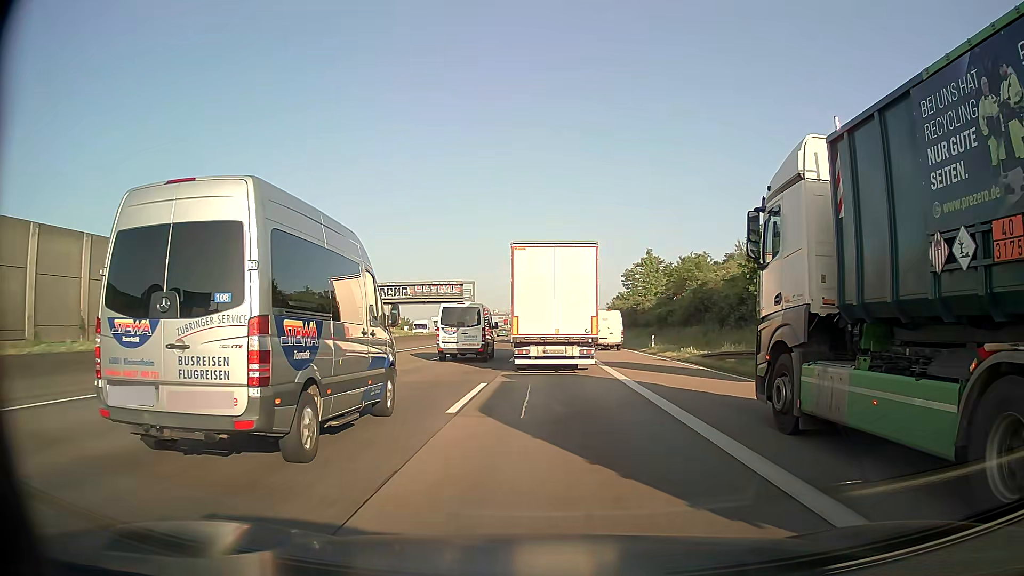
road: motorway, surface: asphalt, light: Day
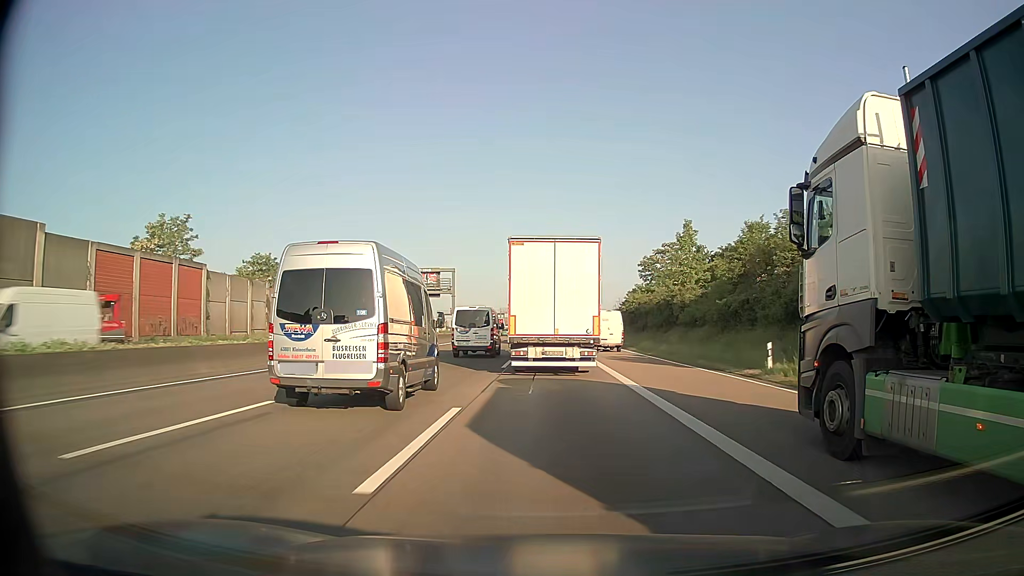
(0.0, +23.3) m; 0°
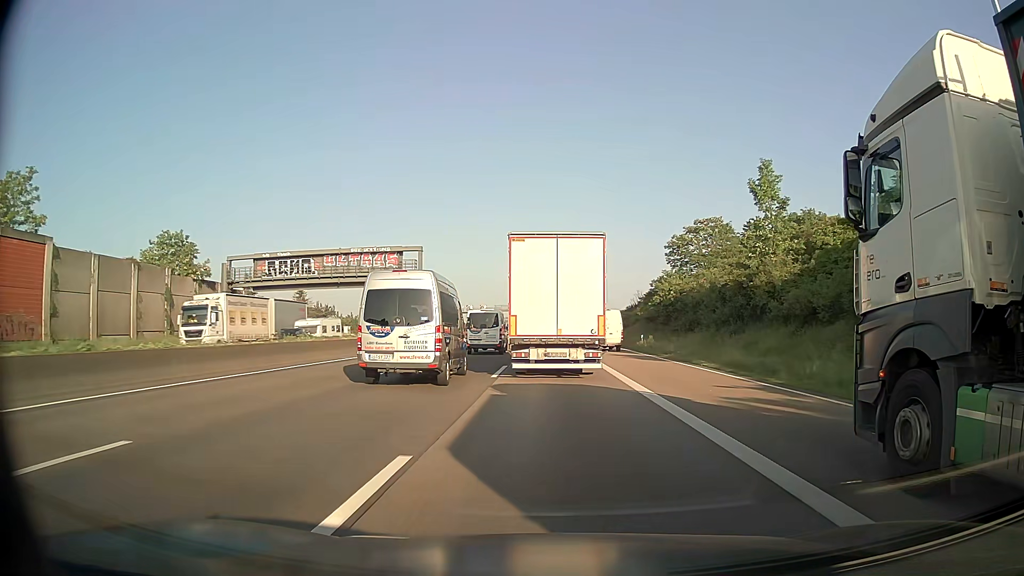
(0.0, +22.8) m; 0°
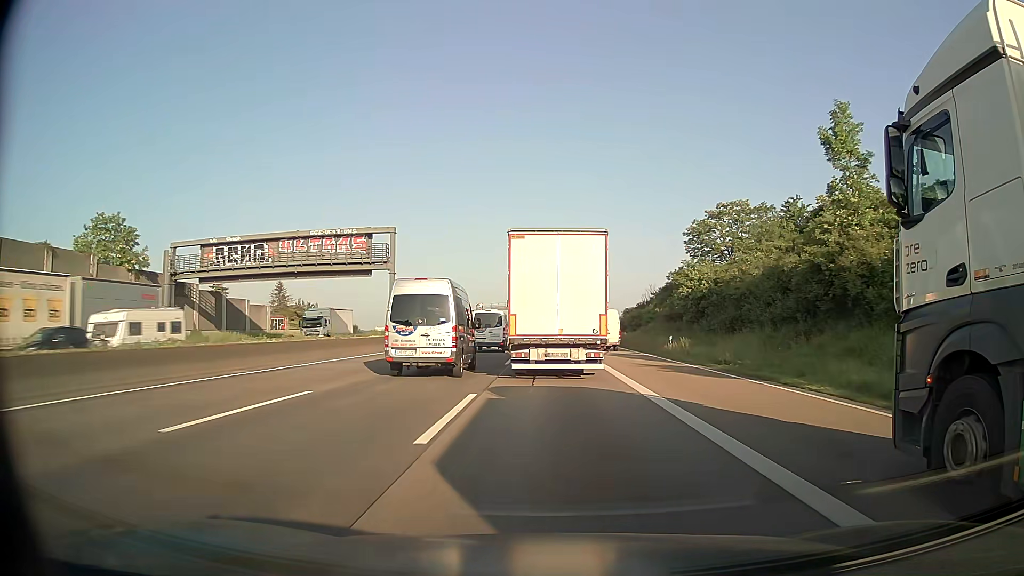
(0.0, +11.2) m; 0°
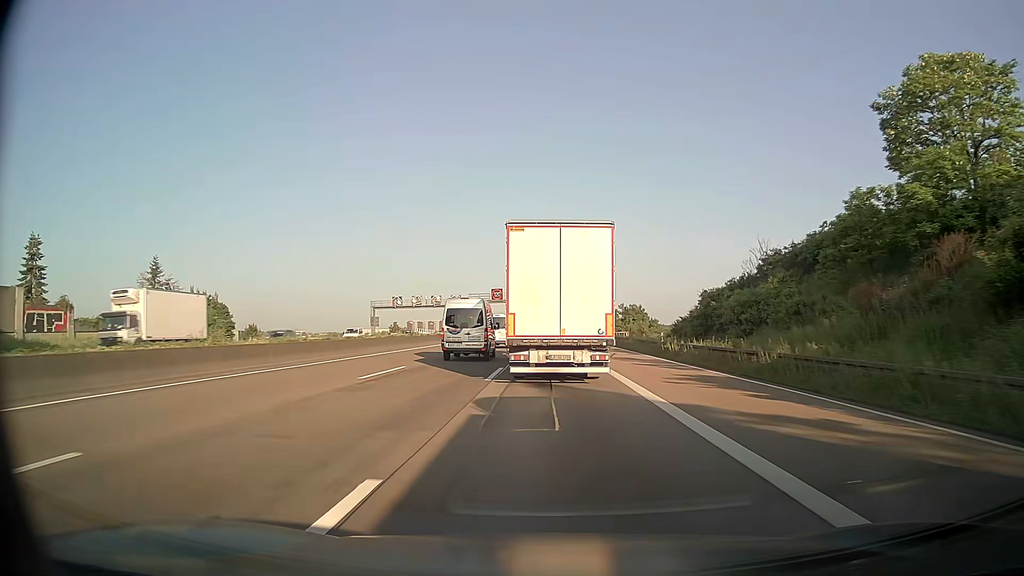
(0.0, +43.8) m; 0°
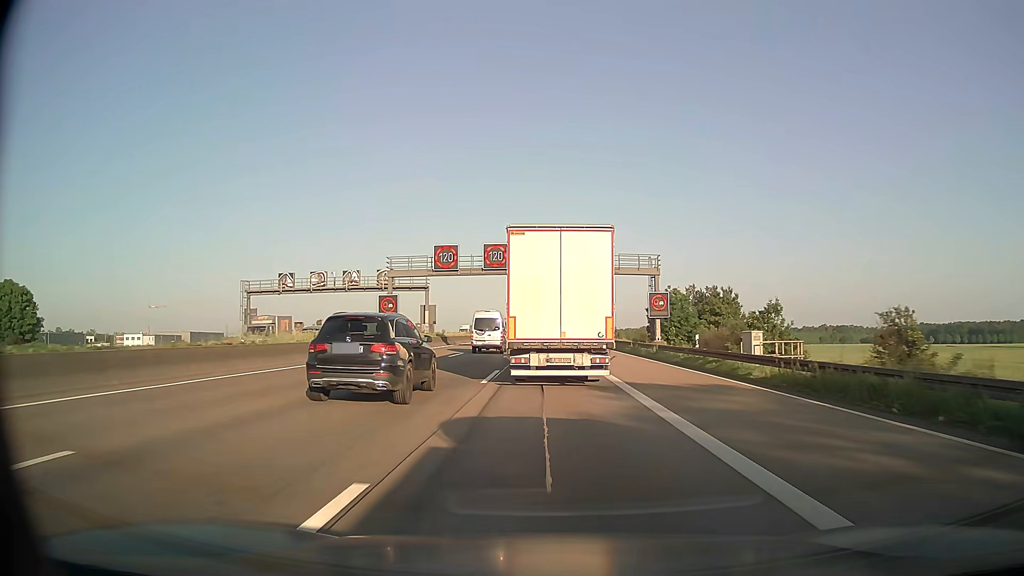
(-0.2, +54.2) m; 0°
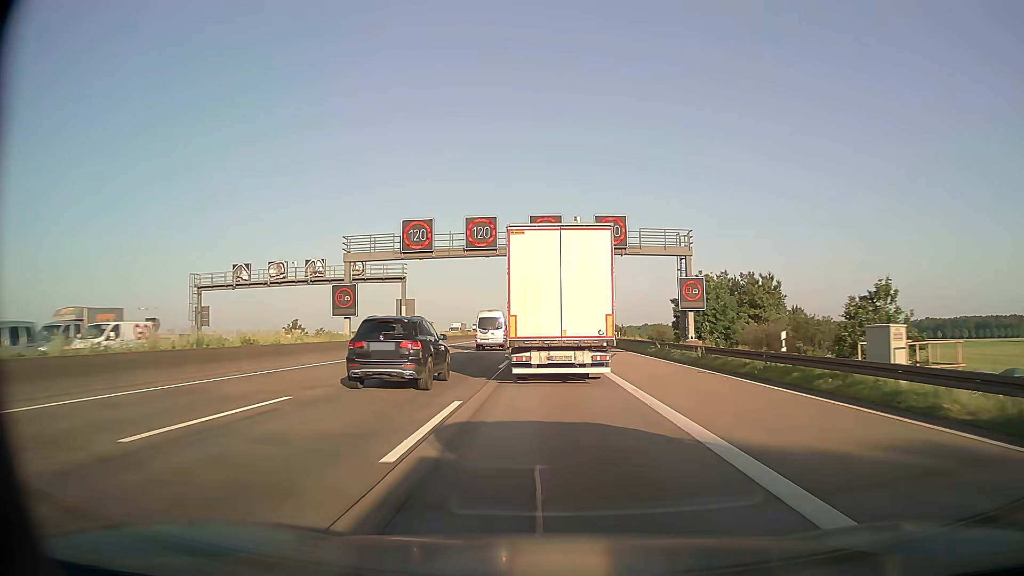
(0.0, +11.0) m; 0°
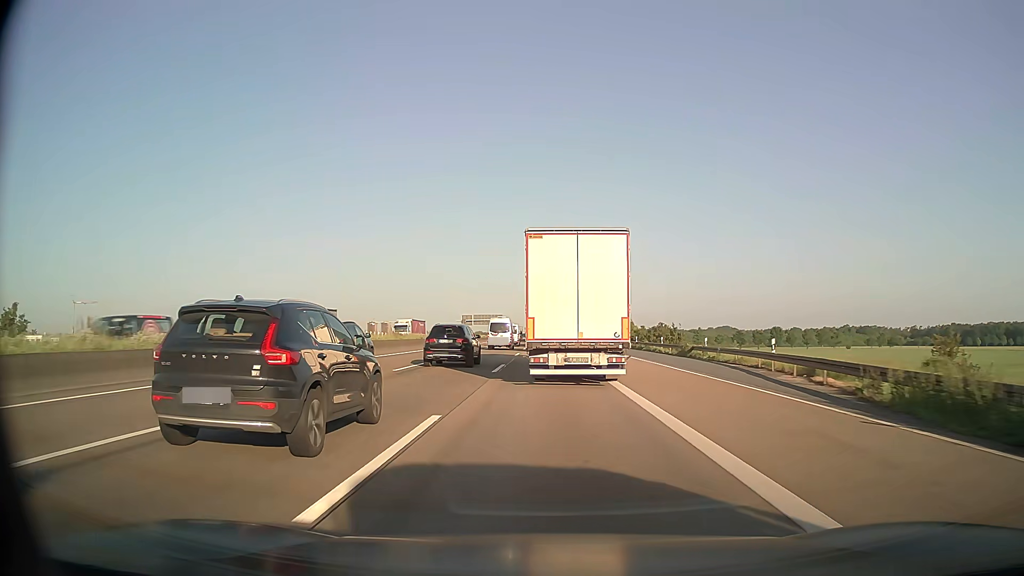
(-0.4, +56.4) m; -1°
(0, +10) (0, +20) (0, +30) (0, +40) (0, +50) (0, +60) (0, +70) (0, +80) (0, +90) (0, +100) m
